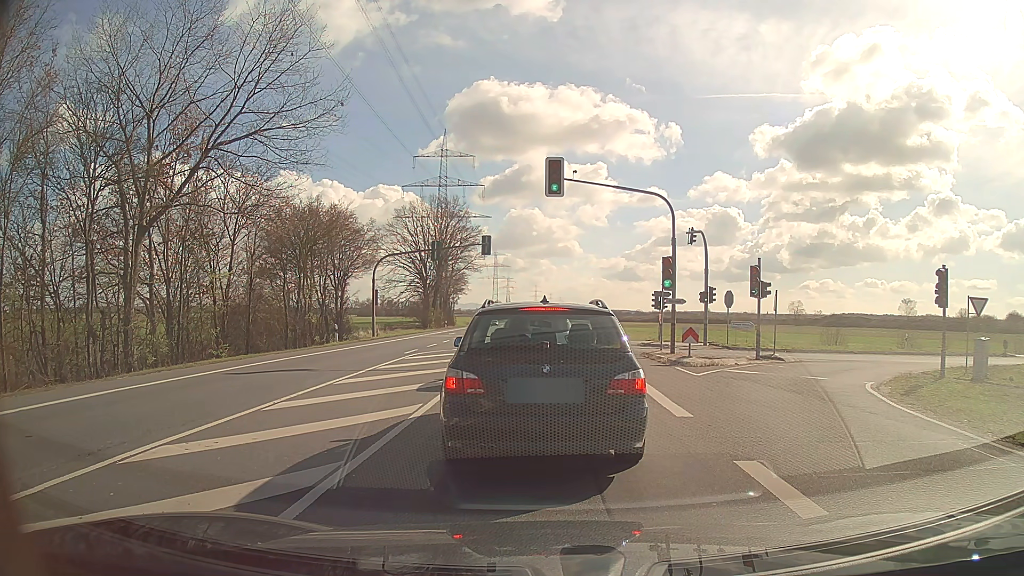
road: secondary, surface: asphalt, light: Day
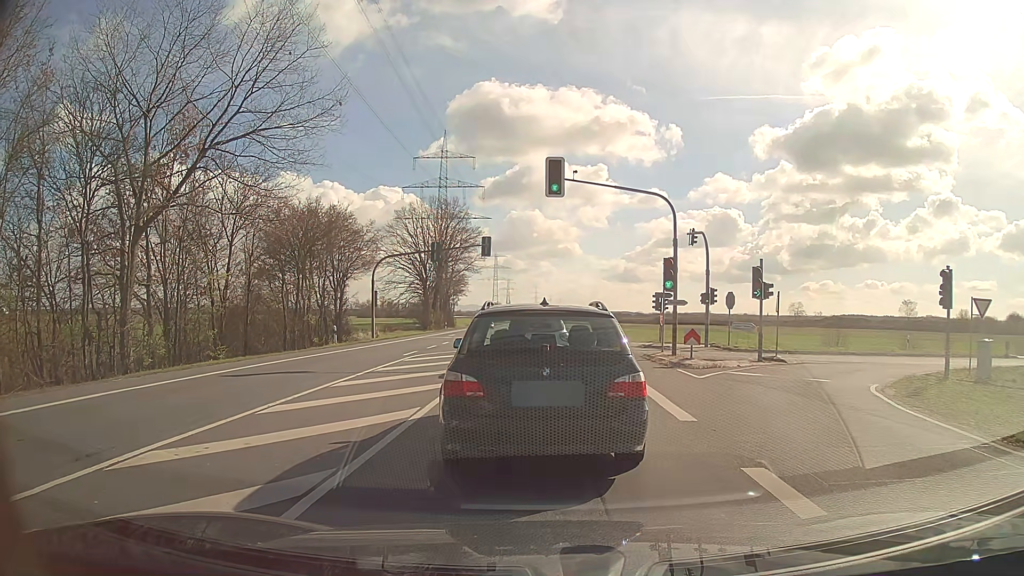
(0.0, +0.2) m; 0°
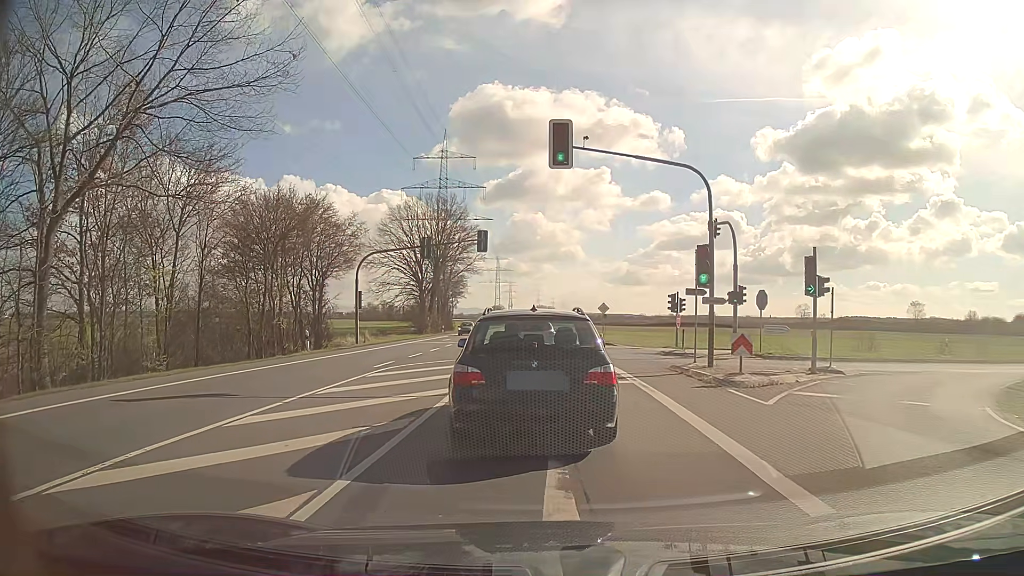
(+0.1, +5.3) m; +2°
